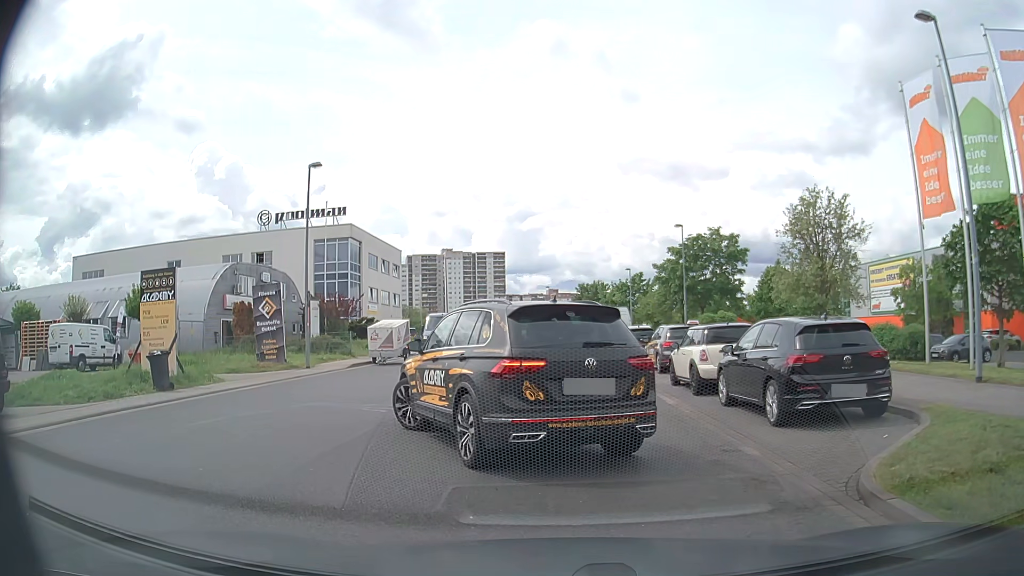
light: Day
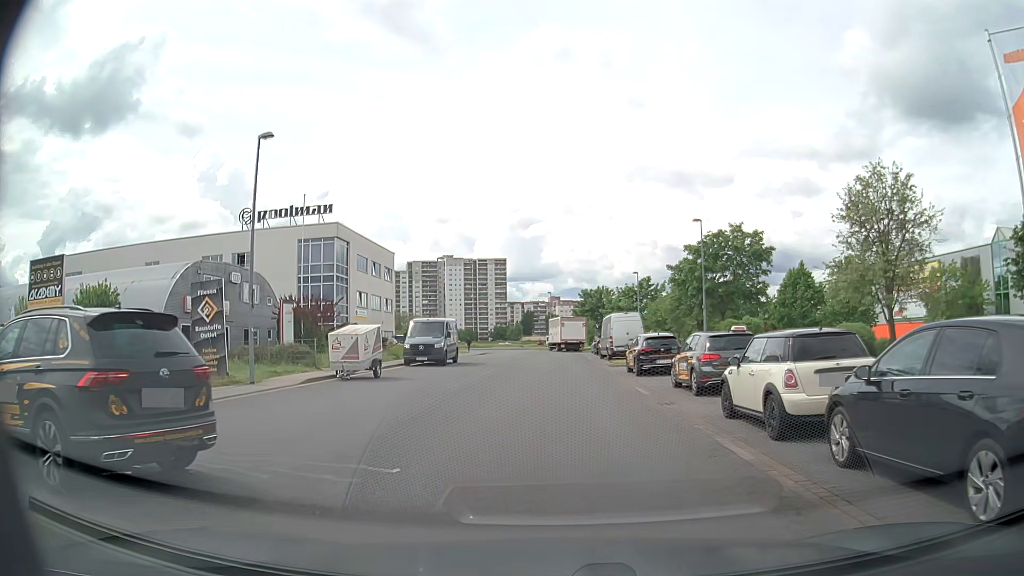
(-0.2, +5.4) m; -2°
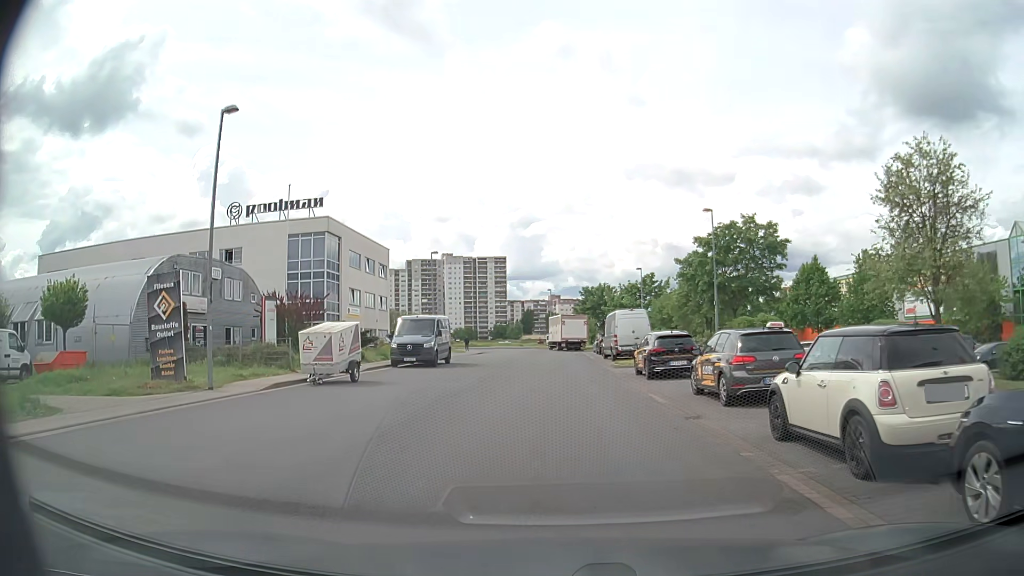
(0.0, +2.7) m; -1°
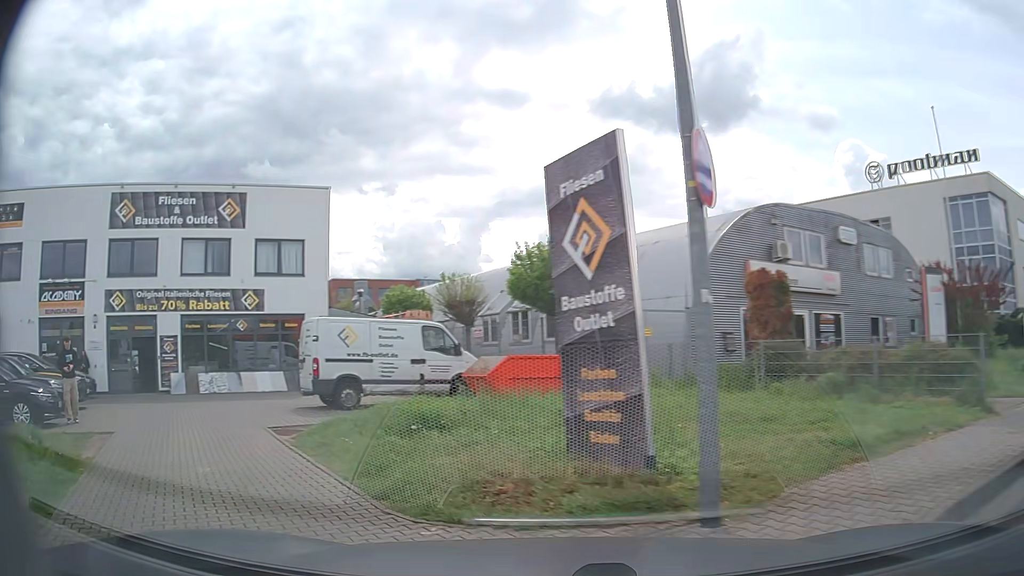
(-3.6, +13.1) m; -55°
